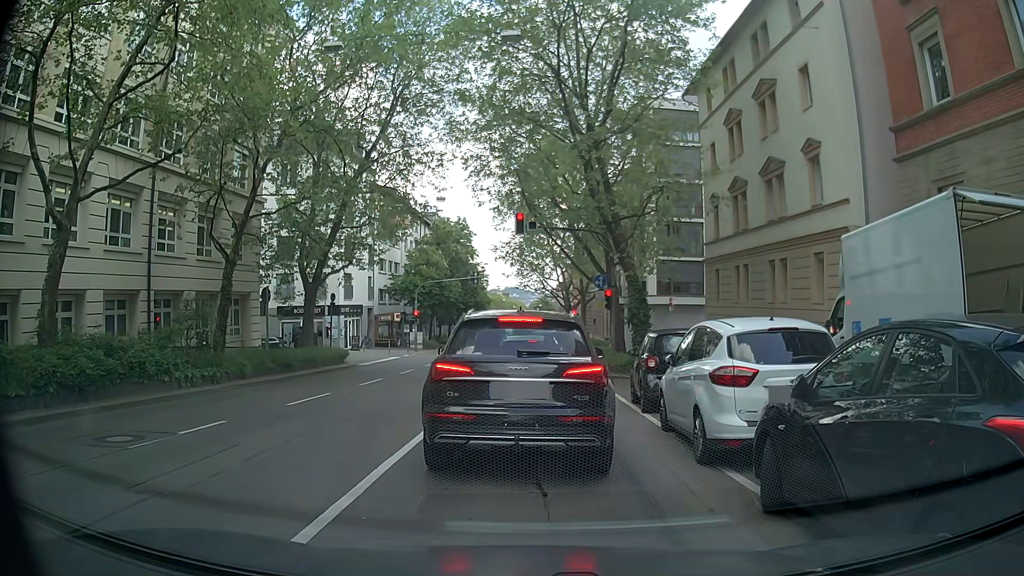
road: secondary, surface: asphalt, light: Day
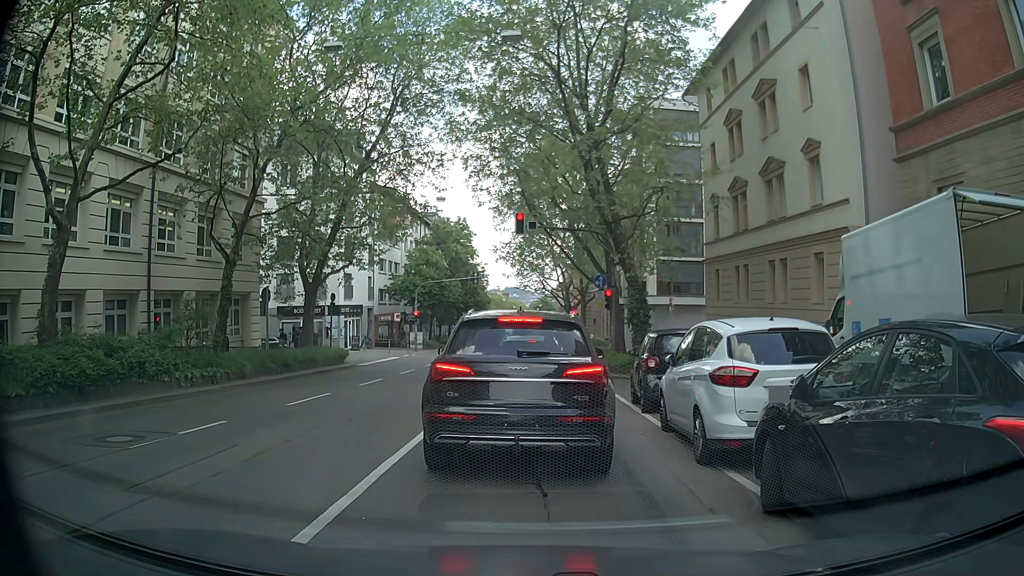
(0.0, 0.0) m; 0°
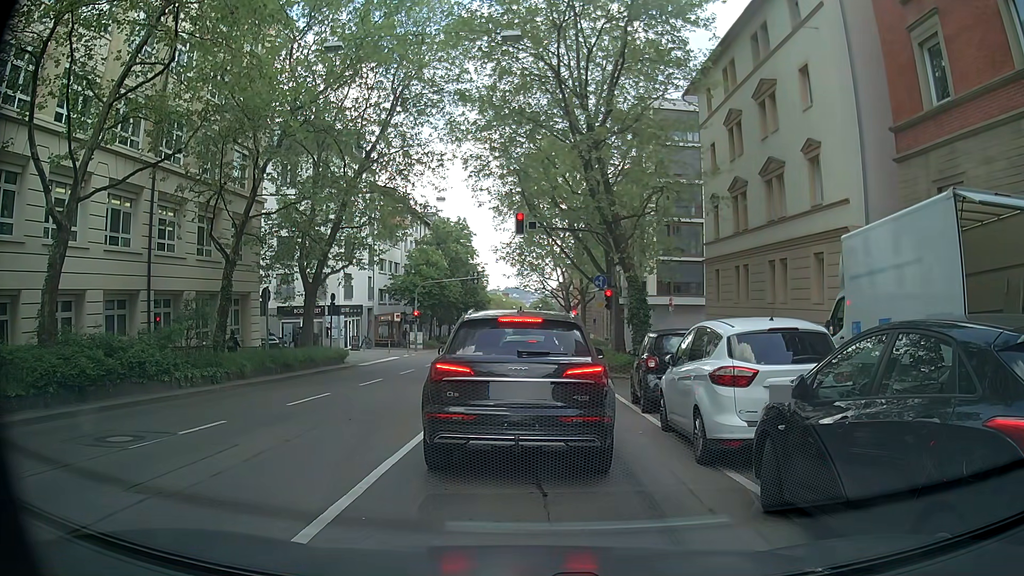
(0.0, 0.0) m; 0°
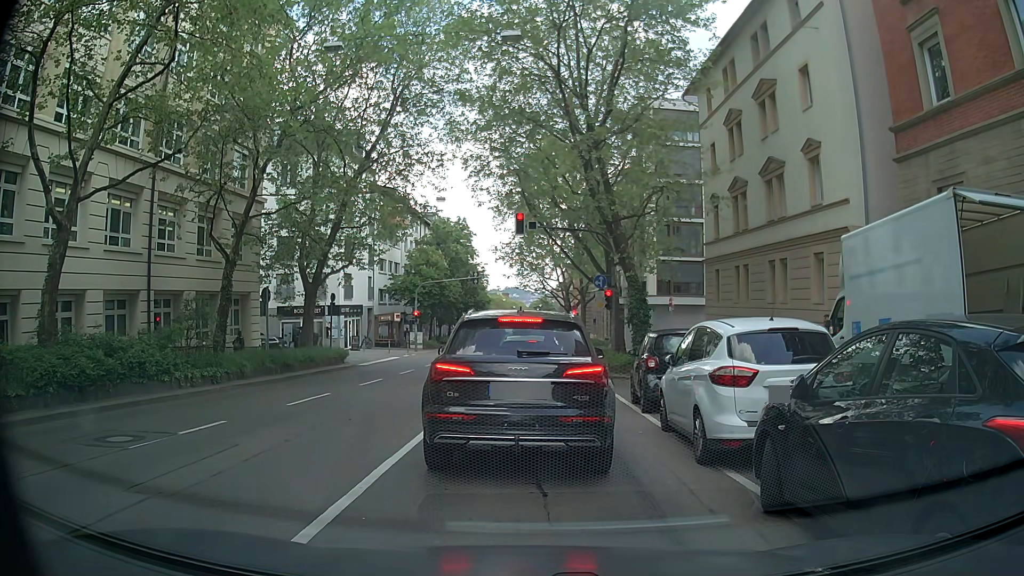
(0.0, 0.0) m; 0°
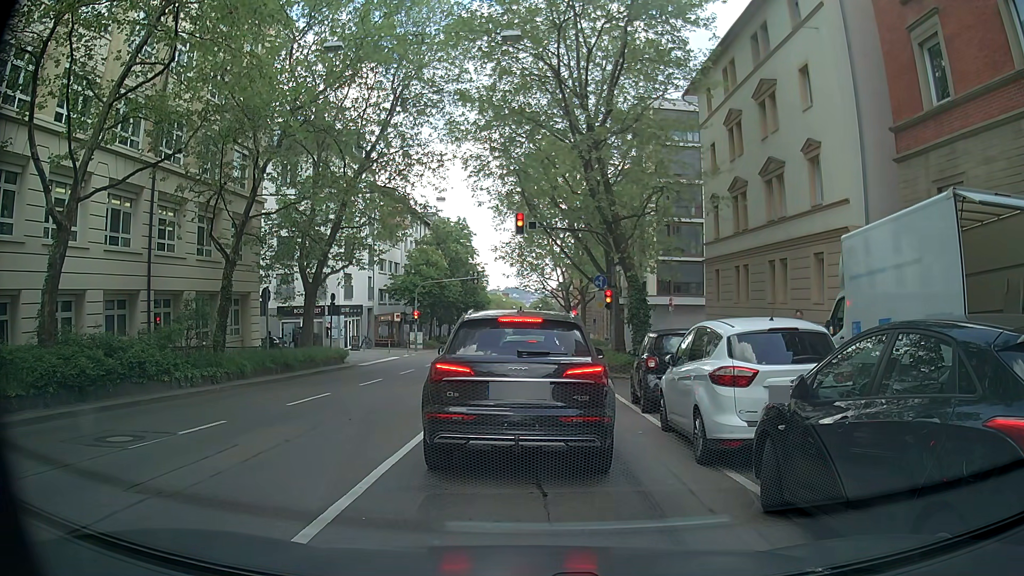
(0.0, 0.0) m; 0°
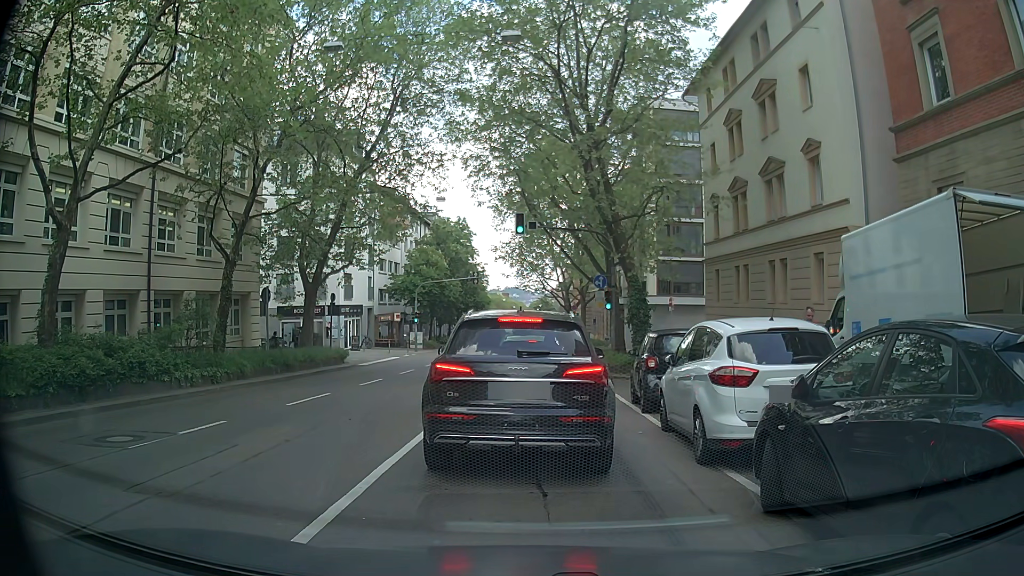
(0.0, 0.0) m; 0°
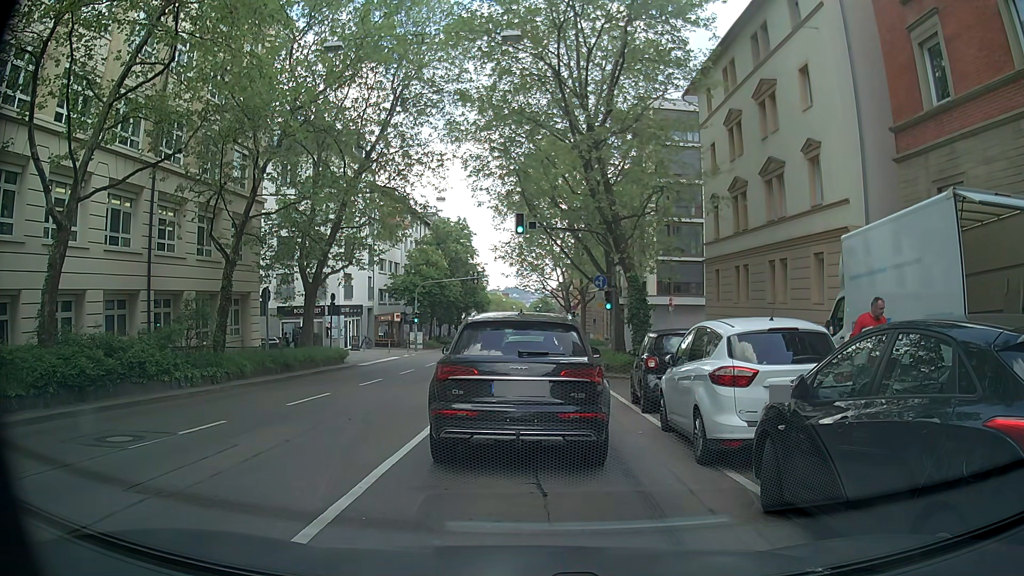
(0.0, 0.0) m; 0°
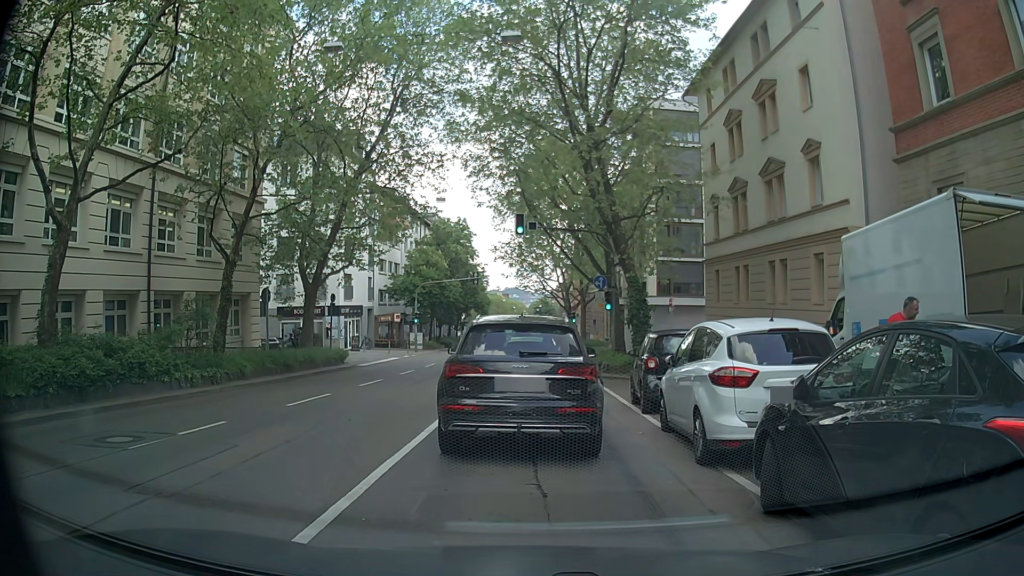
(0.0, 0.0) m; 0°
